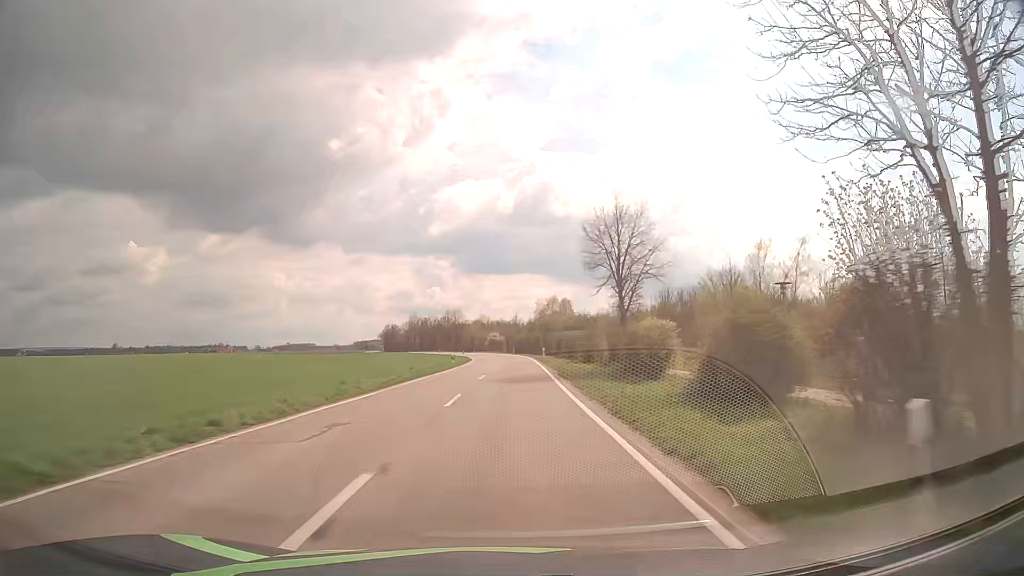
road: tertiary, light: Day
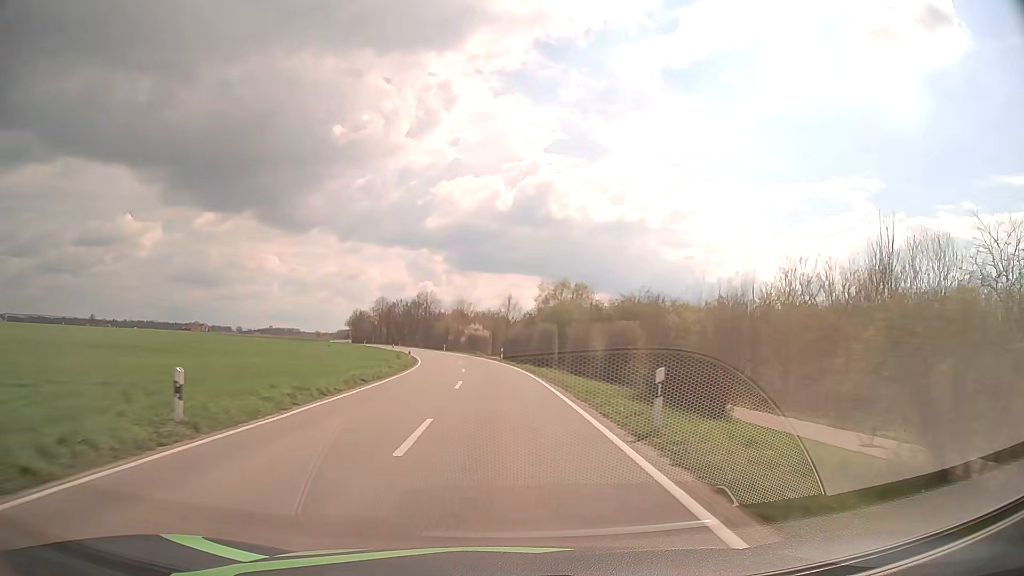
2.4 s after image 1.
(+0.5, +44.5) m; +1°
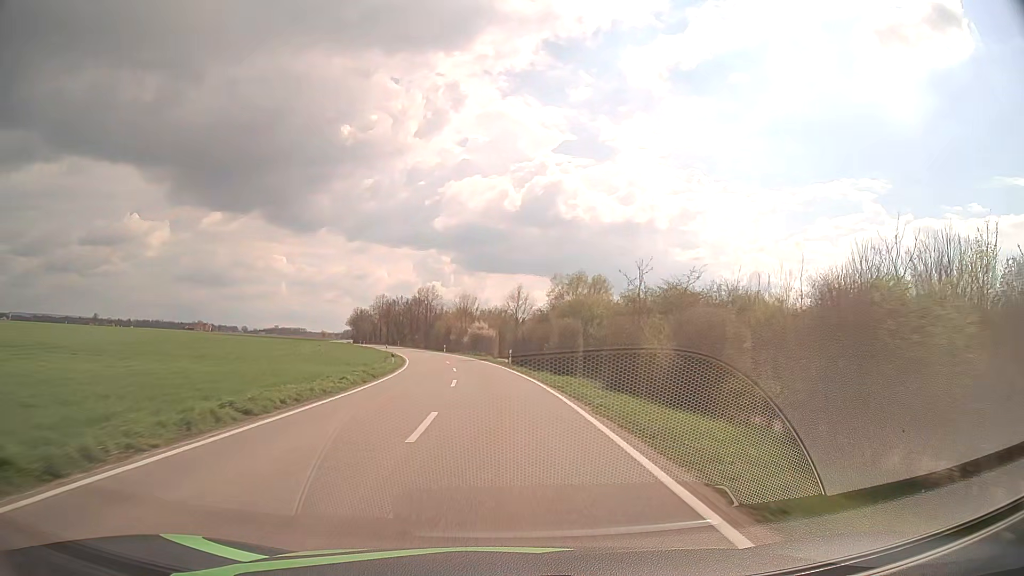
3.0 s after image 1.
(0.0, +11.4) m; 0°
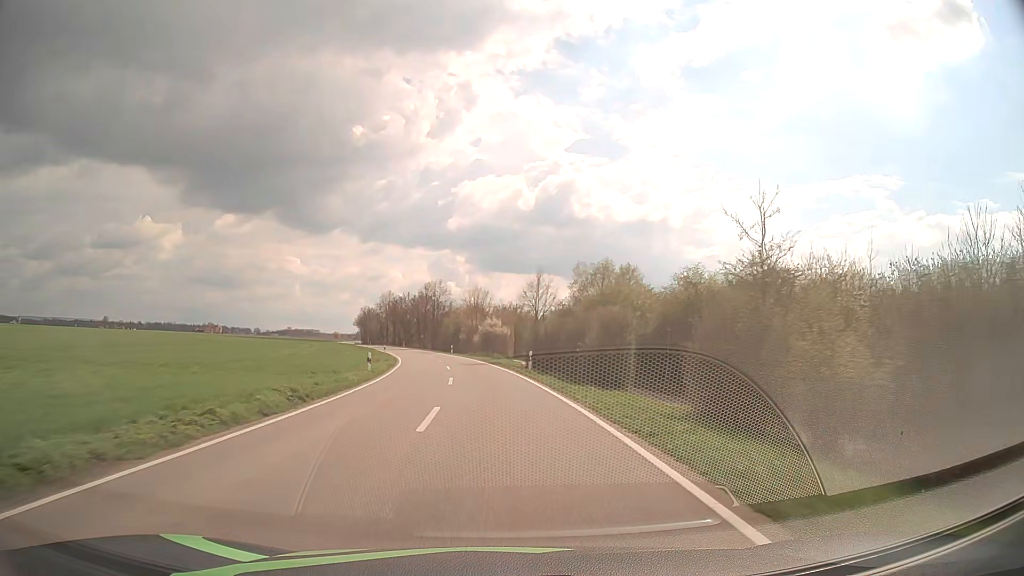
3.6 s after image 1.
(-0.1, +11.5) m; -1°
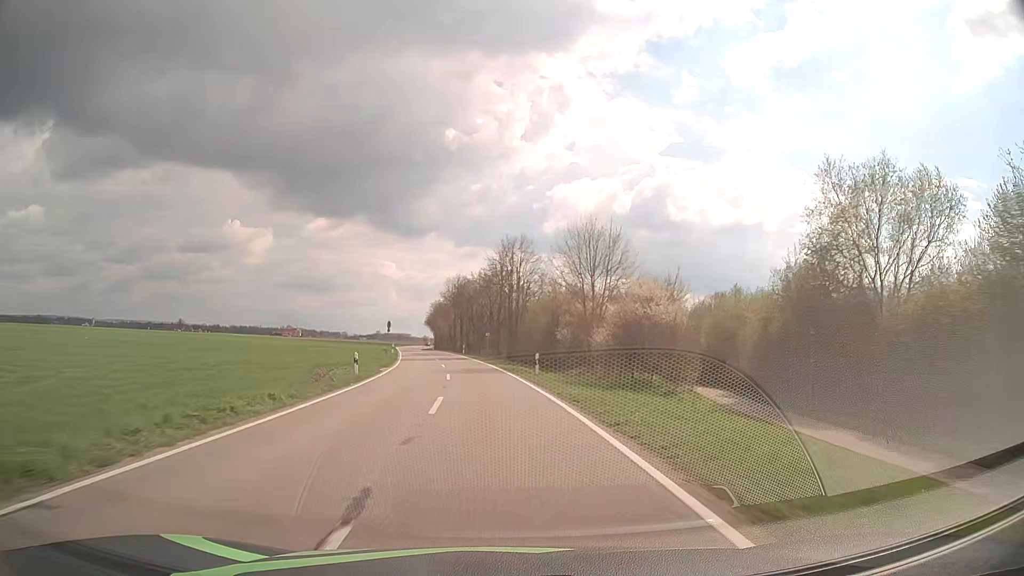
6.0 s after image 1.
(-3.0, +46.5) m; -8°
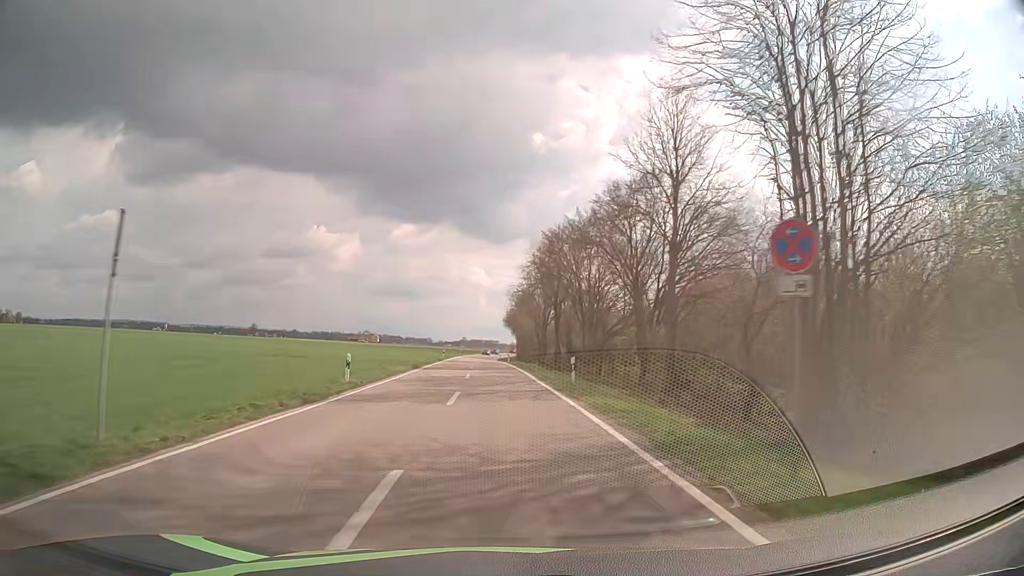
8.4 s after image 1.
(-3.5, +47.6) m; -8°
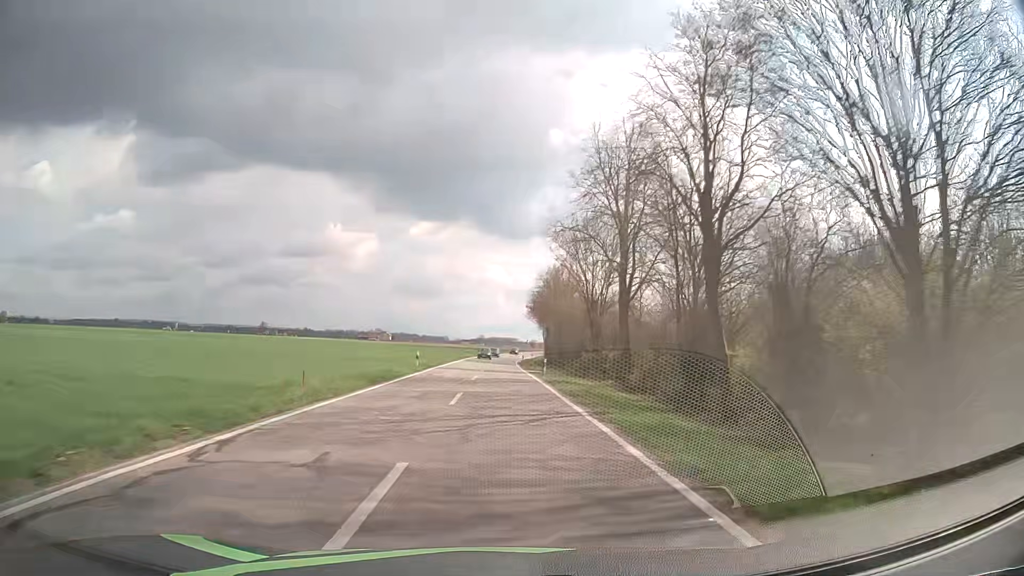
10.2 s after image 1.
(-0.8, +36.5) m; -2°
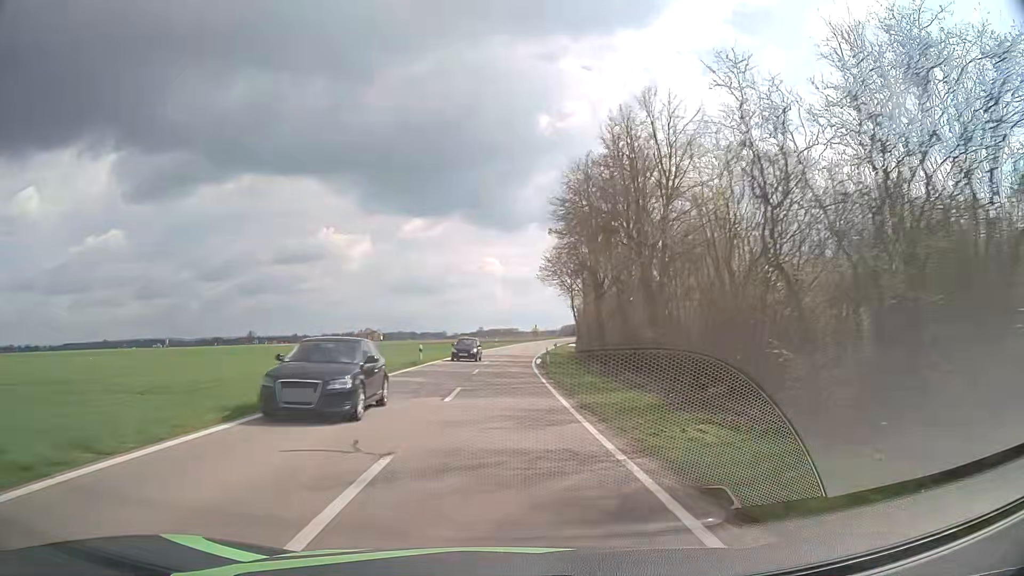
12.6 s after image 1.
(0.0, +49.2) m; 0°
(0, +10) (0, +20) (0, +30) (0, +40) (+1, +50) (+1, +60) (+2, +70) (+3, +80) (+4, +90) (+6, +100) m
